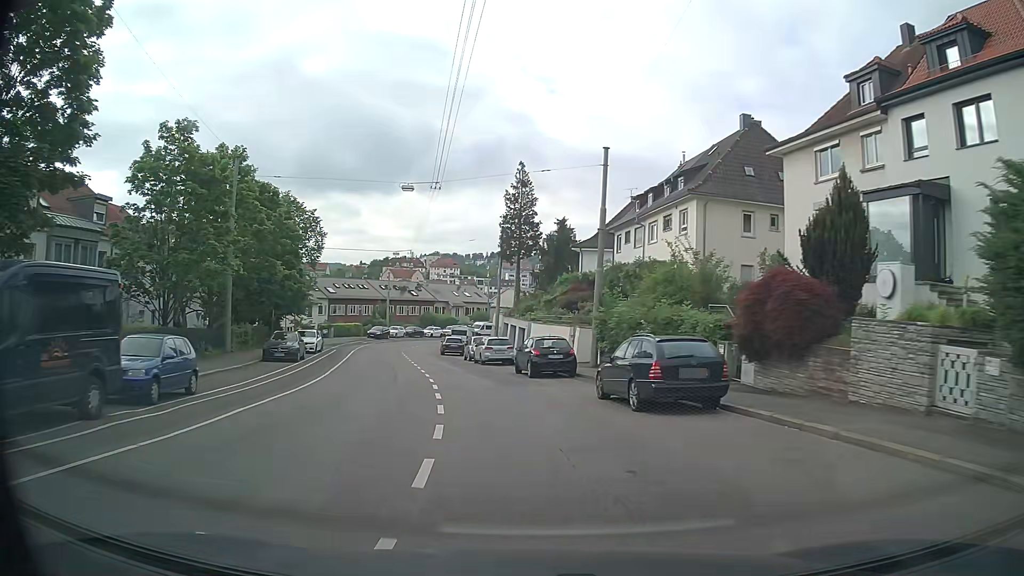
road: secondary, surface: asphalt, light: Day
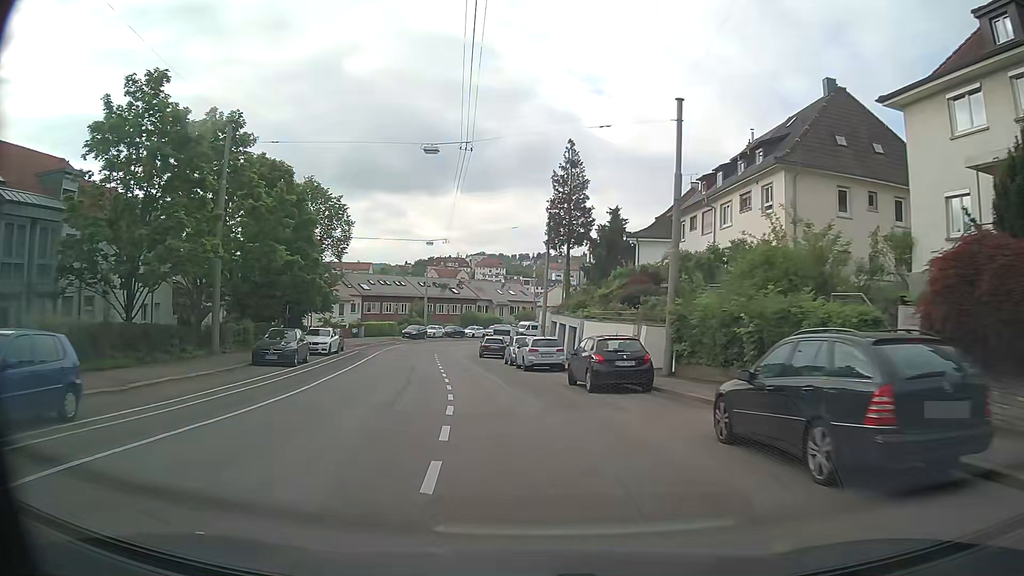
(-0.2, +6.6) m; -3°
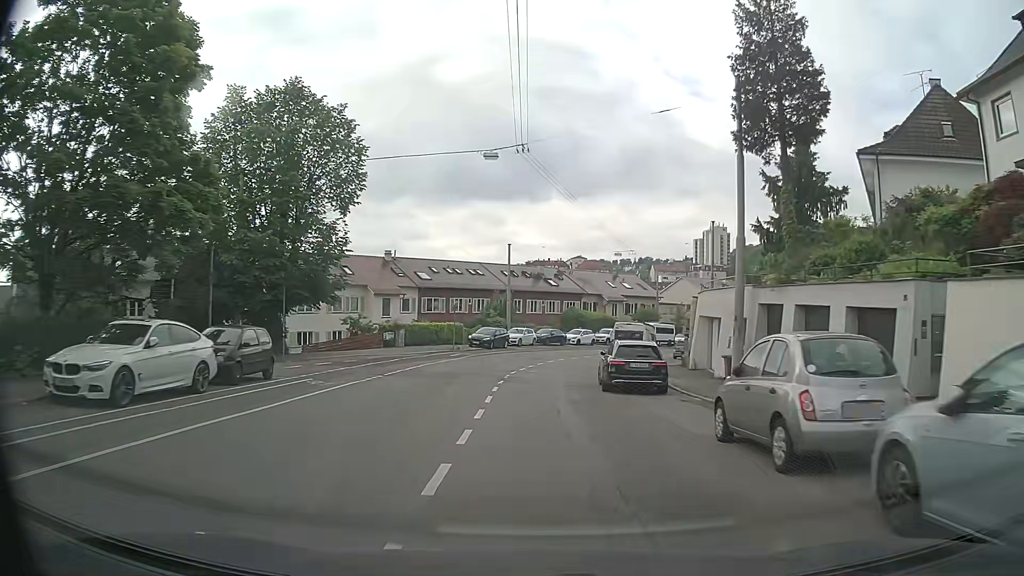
(-2.5, +26.6) m; -8°
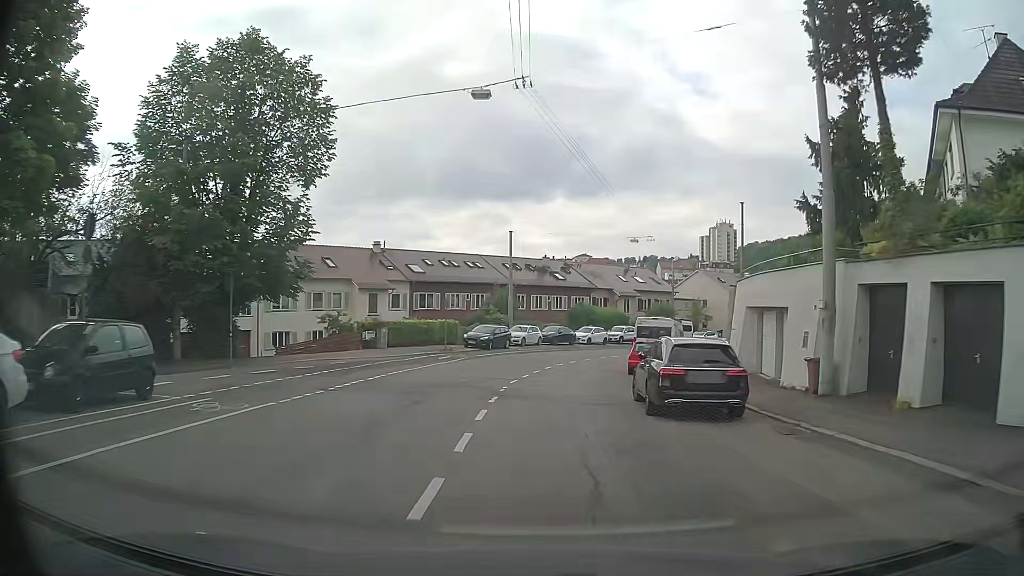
(-0.1, +6.7) m; -1°
(0, +10) (+1, +20) (+2, +30) (+5, +39) (+9, +49) (+14, +57) (+21, +64) (+29, +71) (+37, +77) (+45, +83) m
